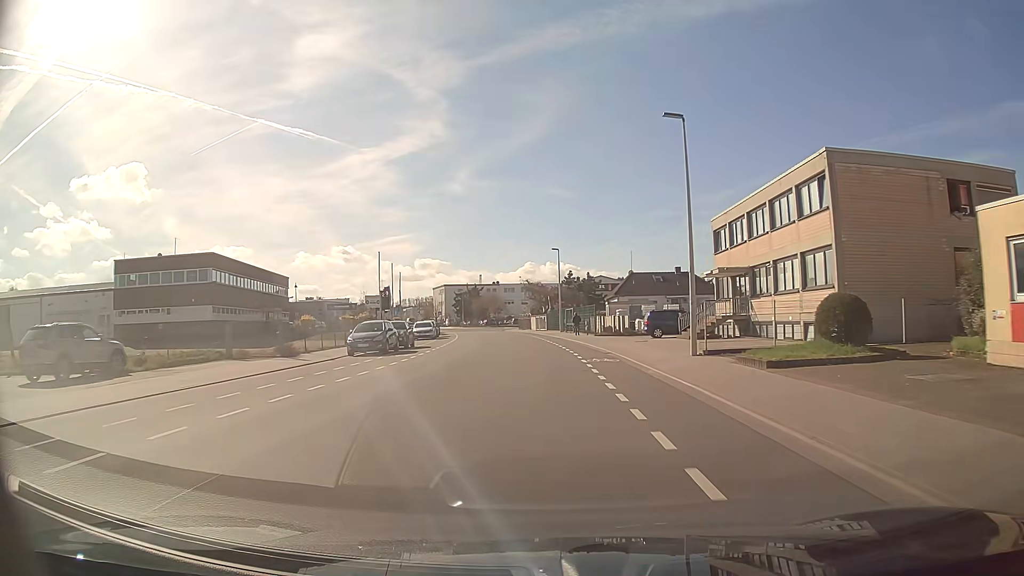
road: tertiary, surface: asphalt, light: Day
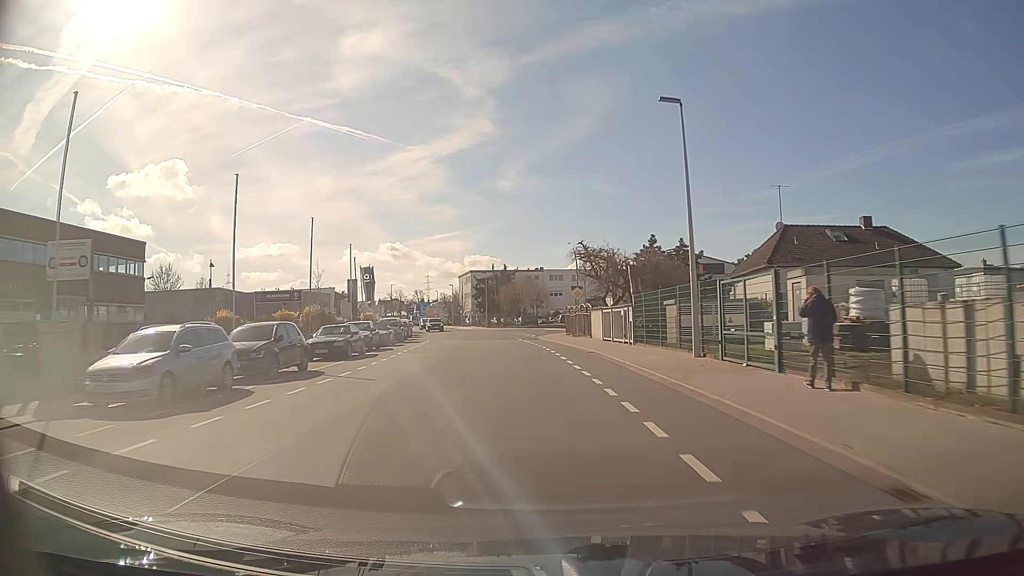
(-1.0, +43.0) m; -4°
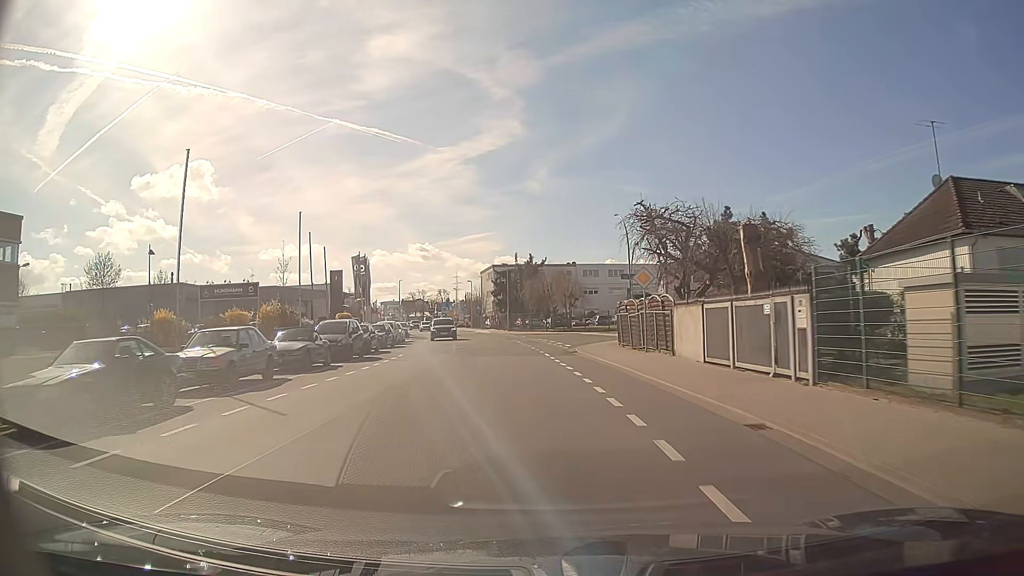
(-0.4, +17.2) m; -3°
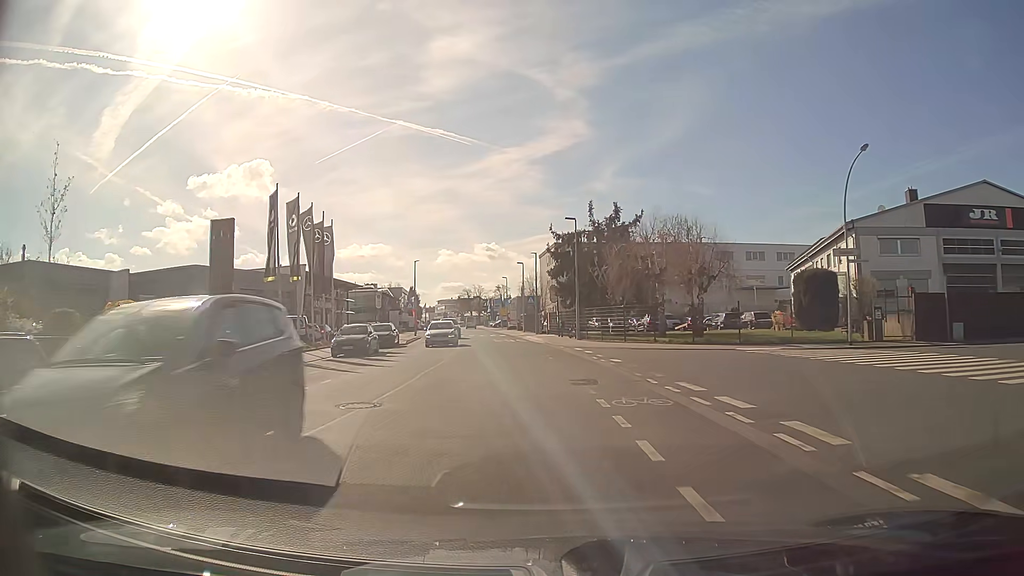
(-1.7, +34.1) m; -6°
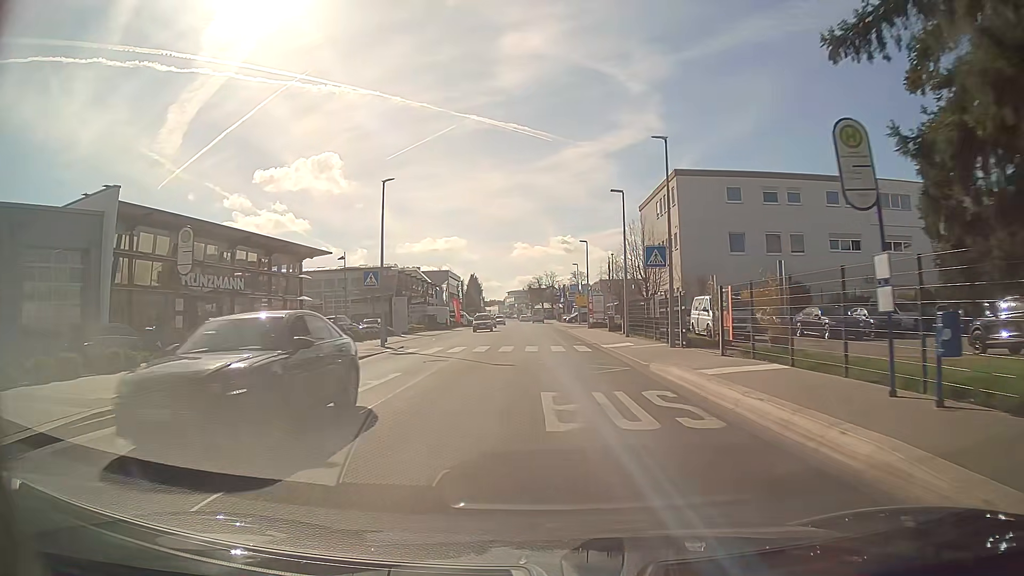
(-2.3, +39.2) m; -6°
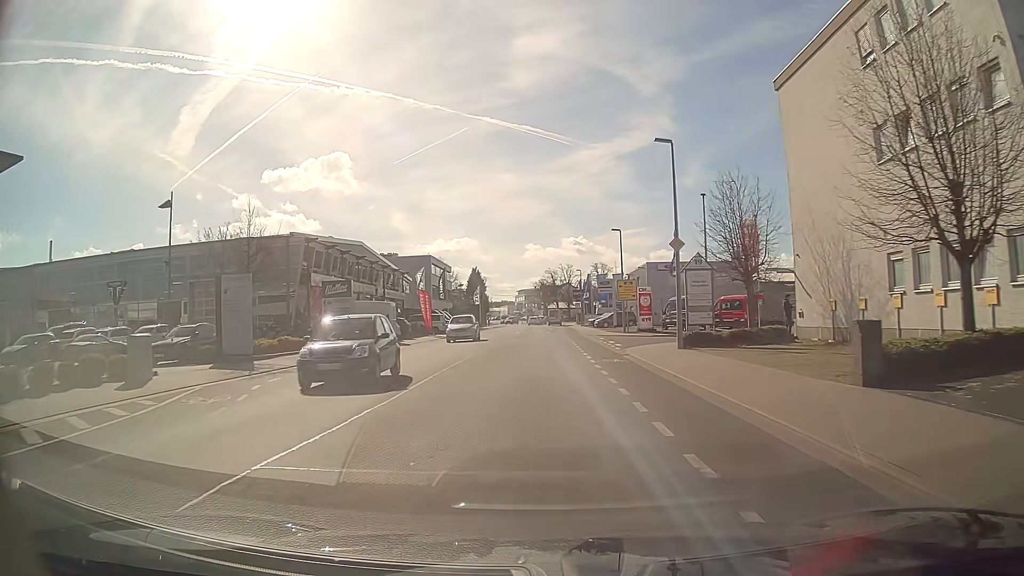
(-0.7, +34.8) m; -1°
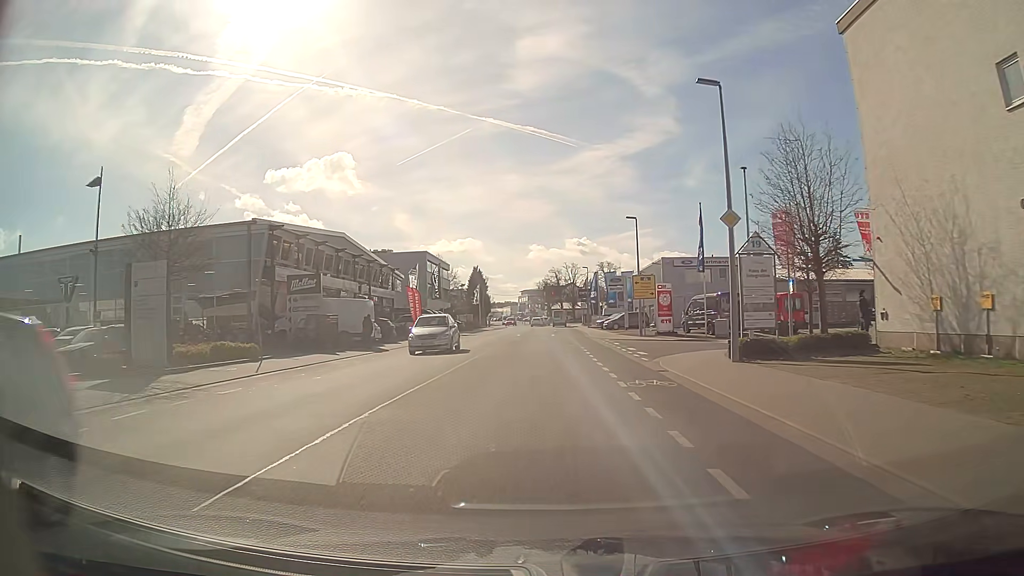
(0.0, +6.7) m; -1°
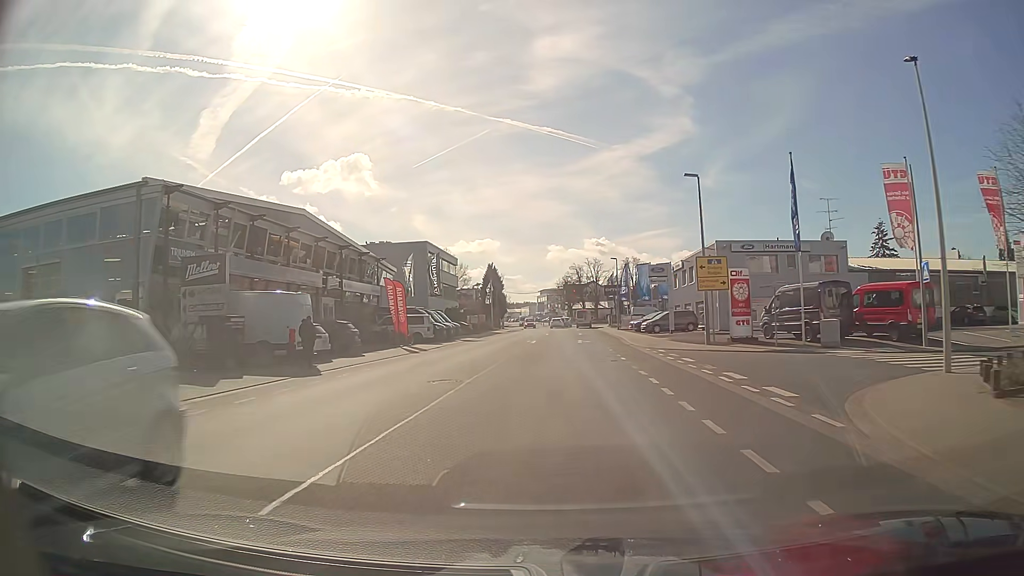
(-0.1, +13.3) m; -1°
(0, +10) (0, +20) (0, +30) (0, +40) (0, +50) (0, +60) (+1, +70) (+1, +80) (+1, +90) (+2, +100) m
